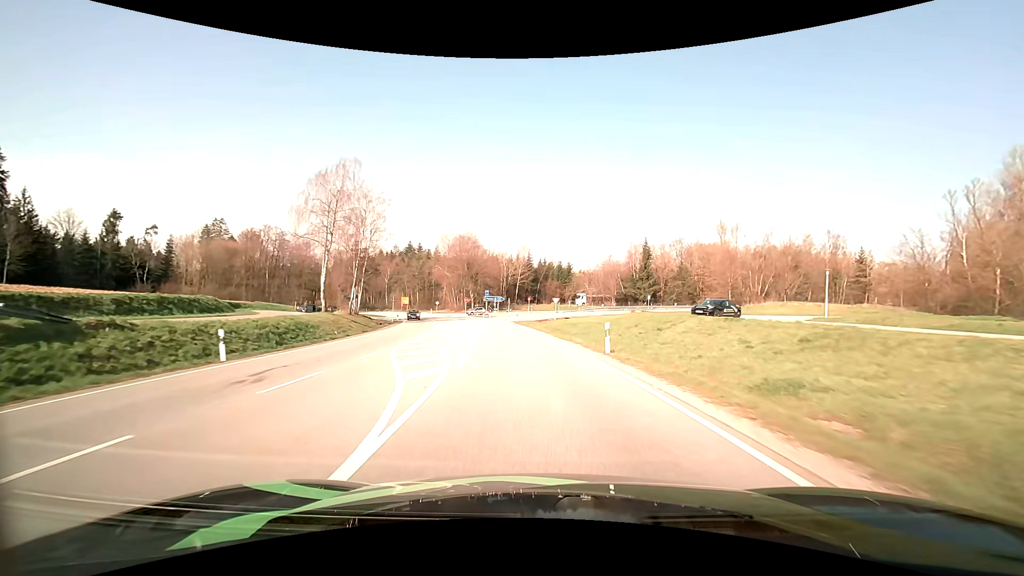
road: primary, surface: asphalt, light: Day
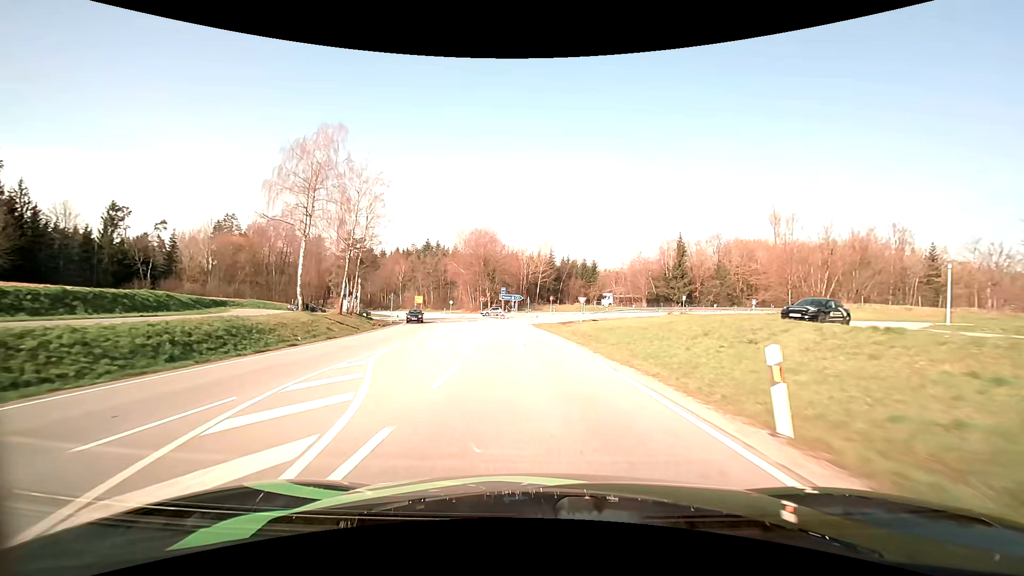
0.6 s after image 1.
(-0.2, +10.0) m; -2°
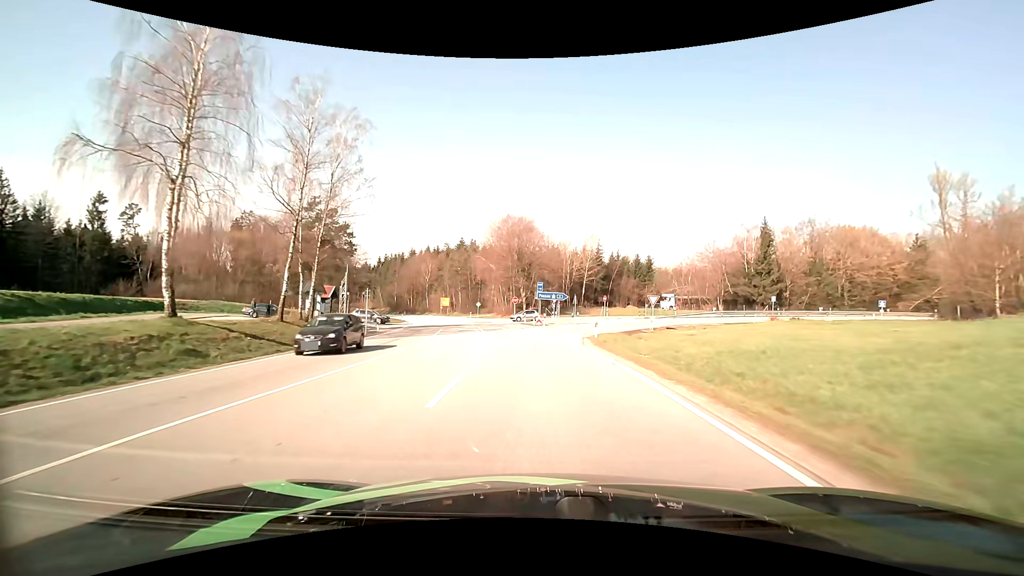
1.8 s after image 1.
(-0.8, +20.0) m; -5°
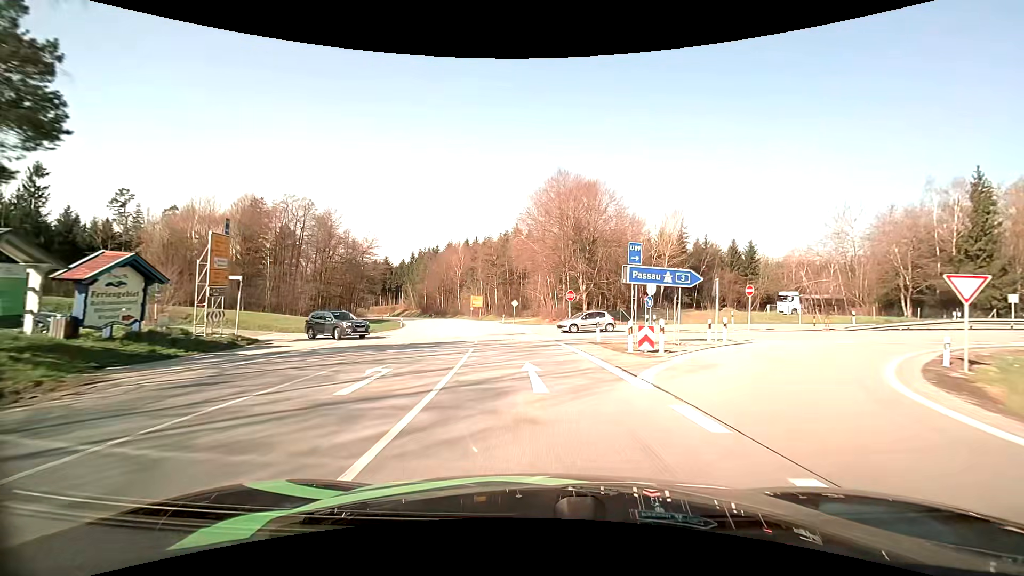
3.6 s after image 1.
(-1.5, +29.7) m; -6°
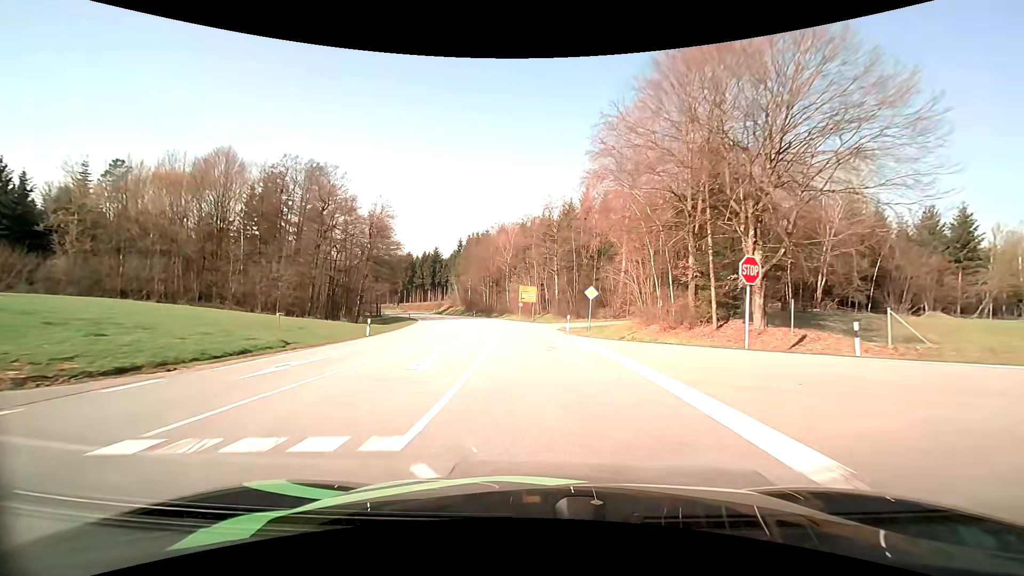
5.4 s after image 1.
(-1.9, +29.4) m; -7°
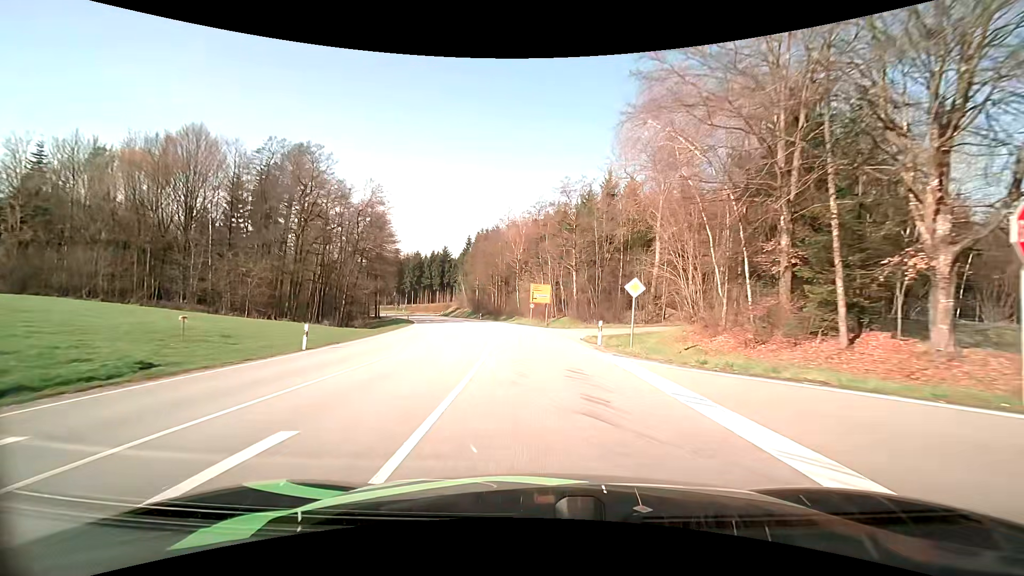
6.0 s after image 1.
(-0.1, +9.8) m; -2°
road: secondary
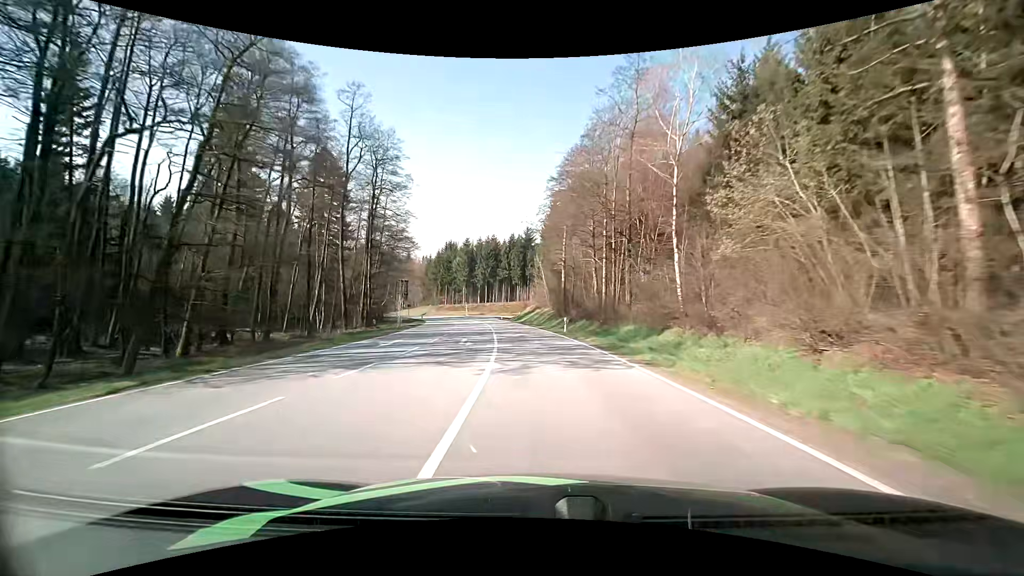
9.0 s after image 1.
(-4.6, +51.4) m; -11°
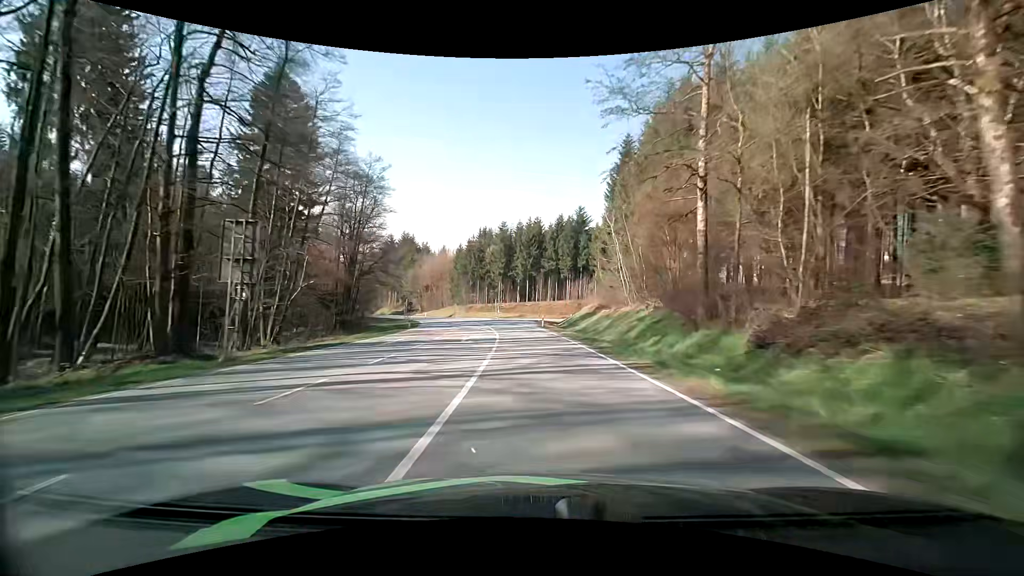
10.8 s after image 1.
(-1.7, +33.7) m; -5°
(0, +10) (-1, +20) (-1, +30) (-2, +40) (-4, +50) (-5, +60) (-7, +69) (-10, +79) (-13, +89) (-16, +98) m
